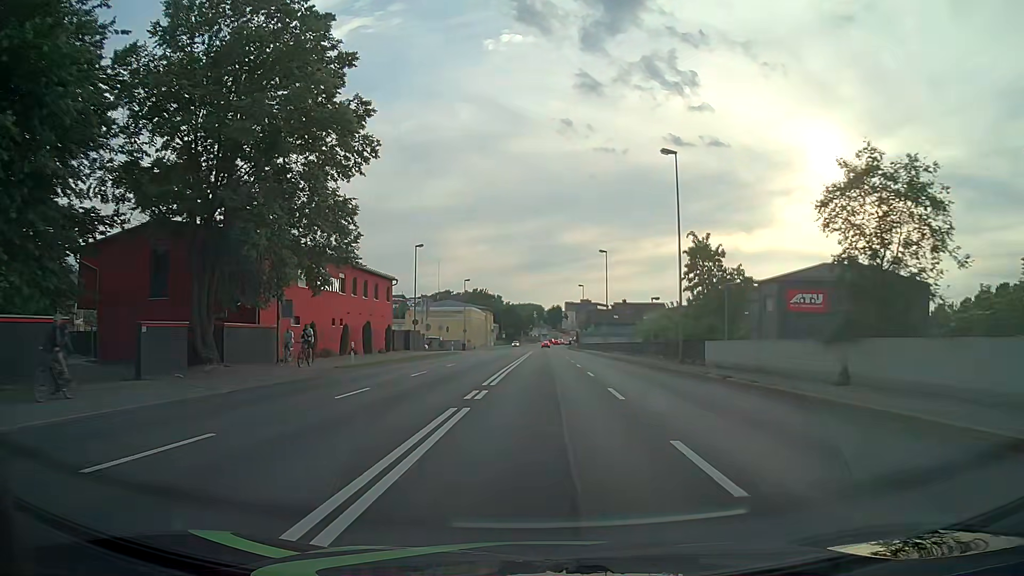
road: primary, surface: asphalt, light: Day
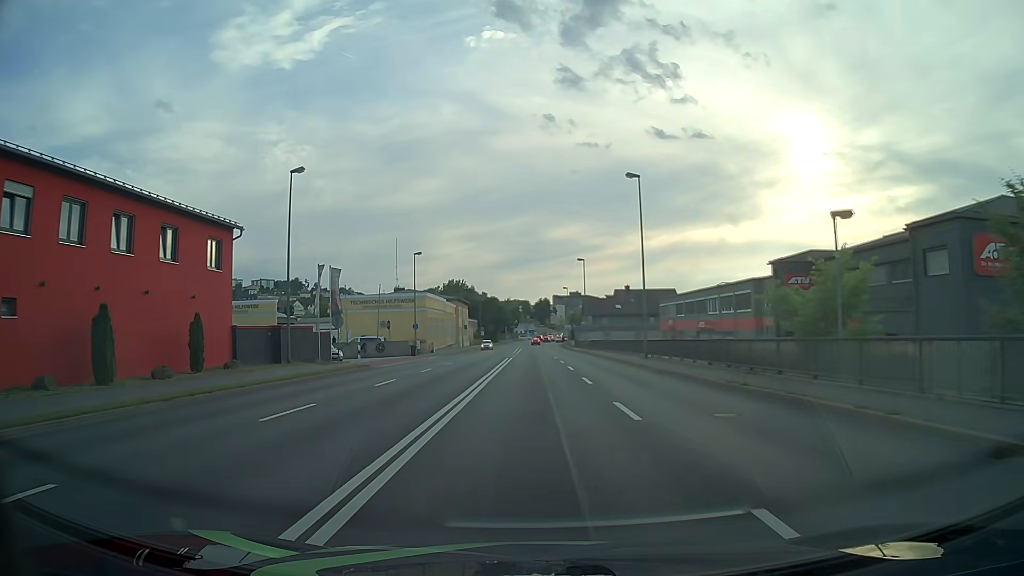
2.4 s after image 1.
(+0.5, +30.7) m; +1°
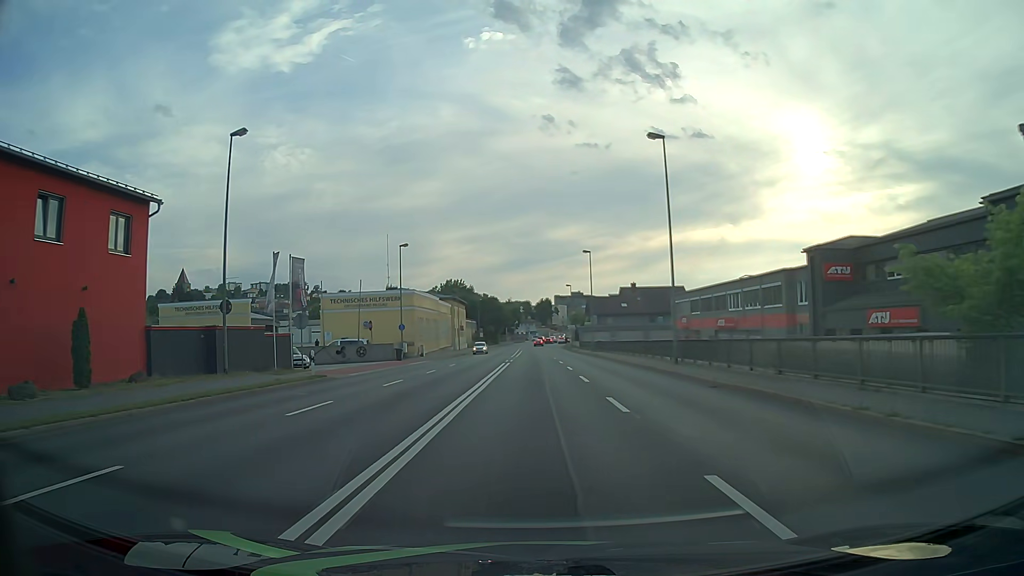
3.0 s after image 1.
(0.0, +7.7) m; 0°
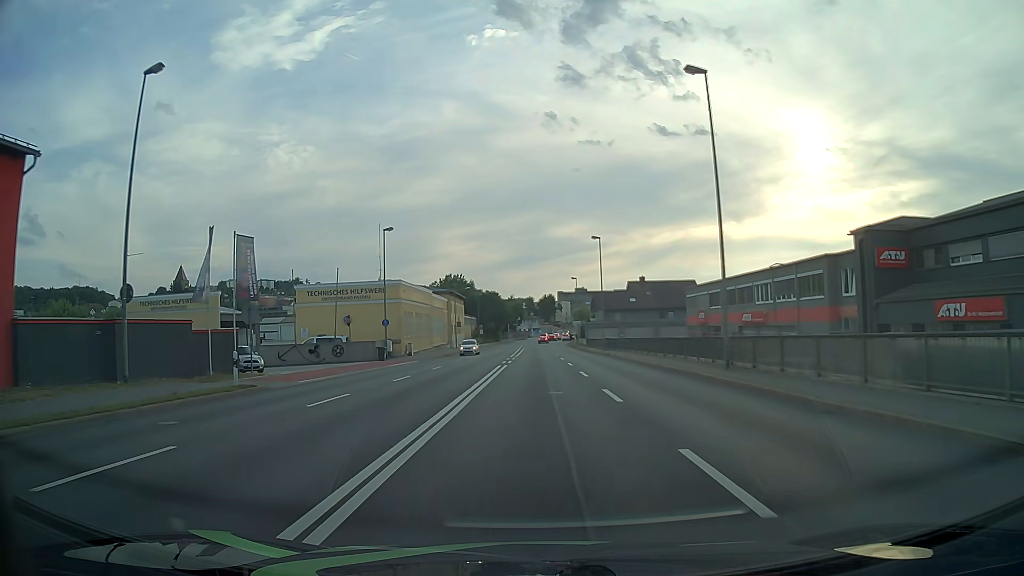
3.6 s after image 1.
(0.0, +7.7) m; 0°
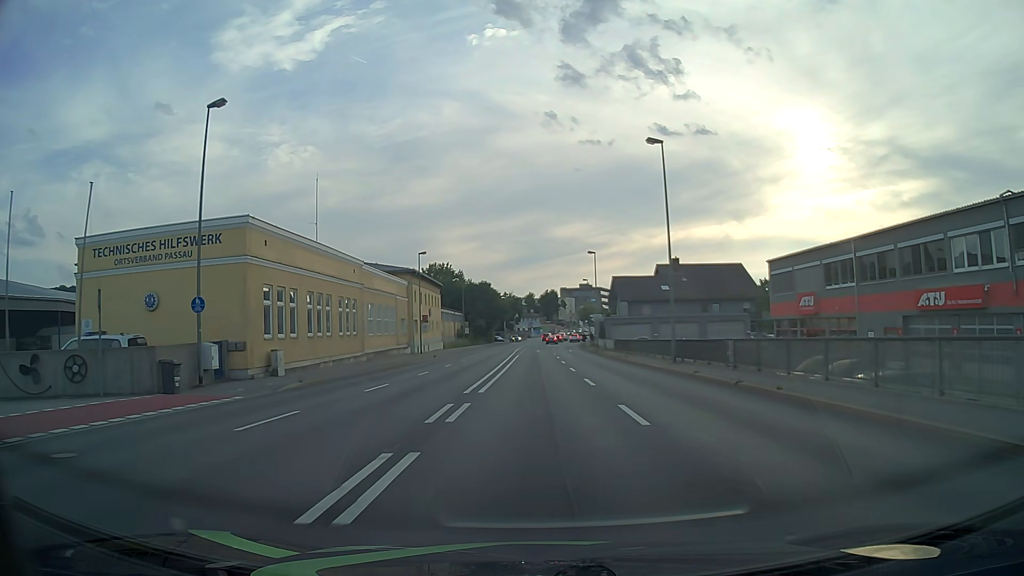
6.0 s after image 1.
(-0.1, +30.7) m; 0°
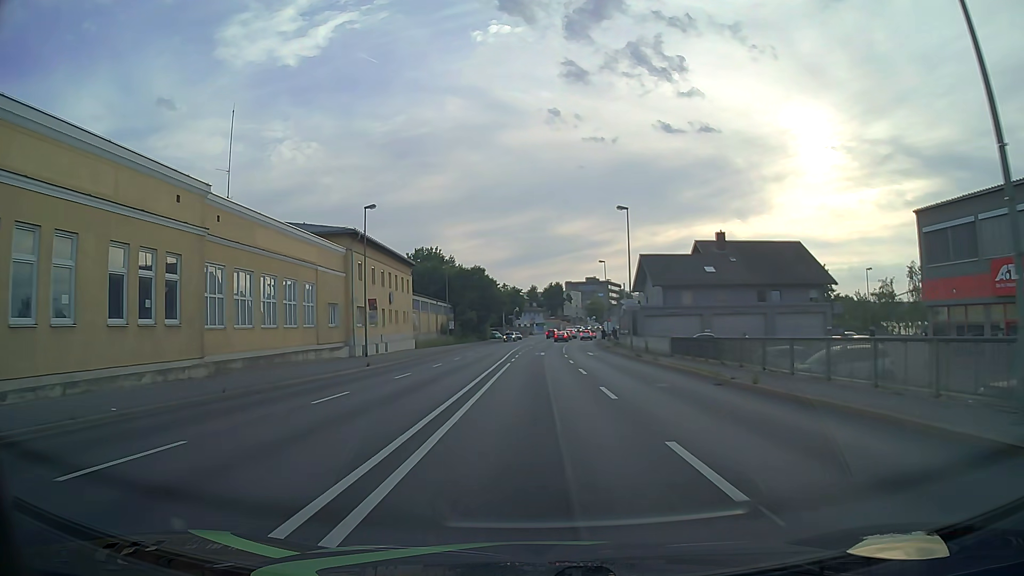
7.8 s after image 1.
(0.0, +23.0) m; 0°
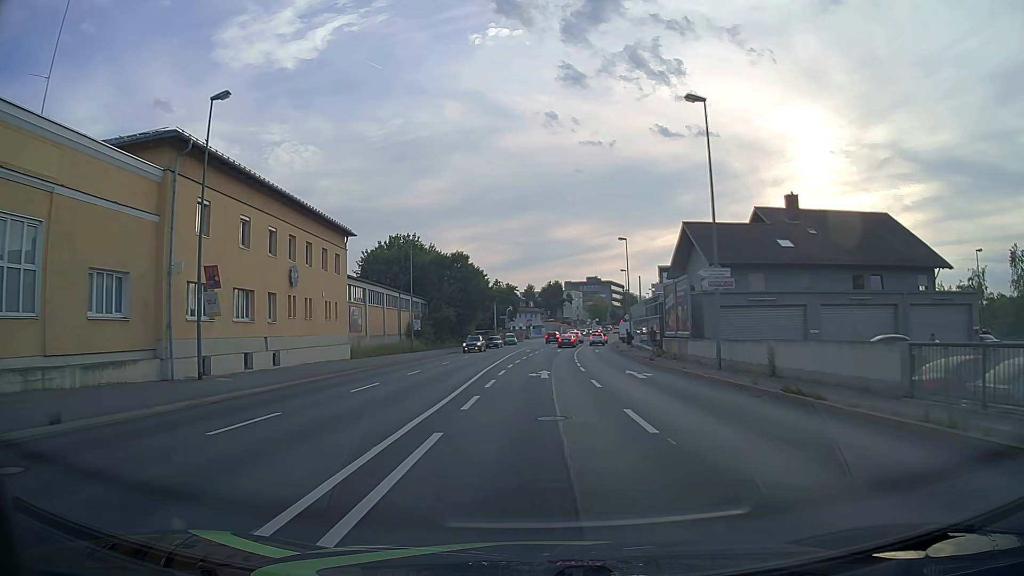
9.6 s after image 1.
(0.0, +23.0) m; 0°
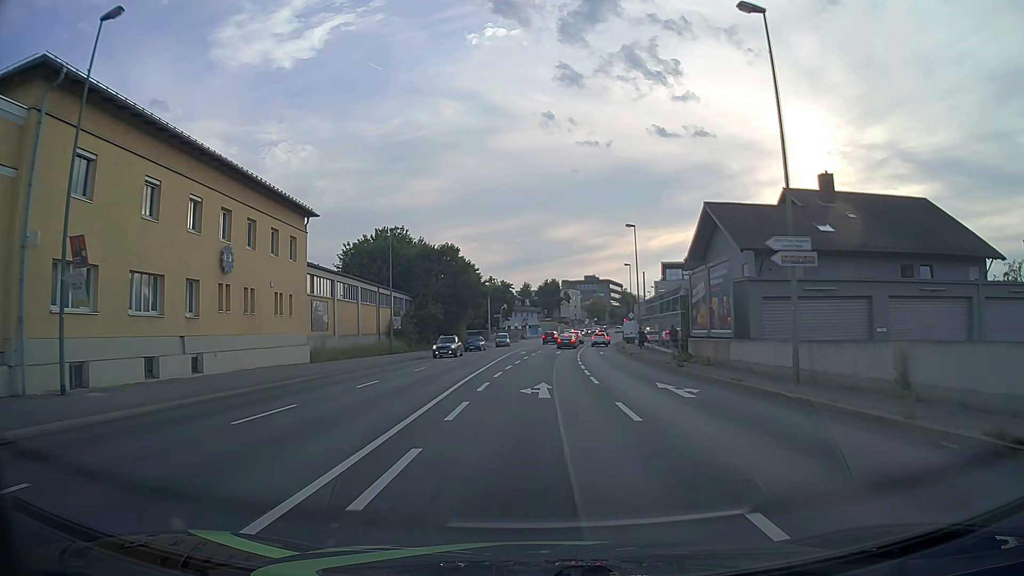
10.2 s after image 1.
(0.0, +7.6) m; +1°
(0, +10) (0, +20) (0, +30) (+1, +40) (+1, +50) (+2, +60) (+3, +70) (+4, +80) (+5, +90) (+7, +100) m
